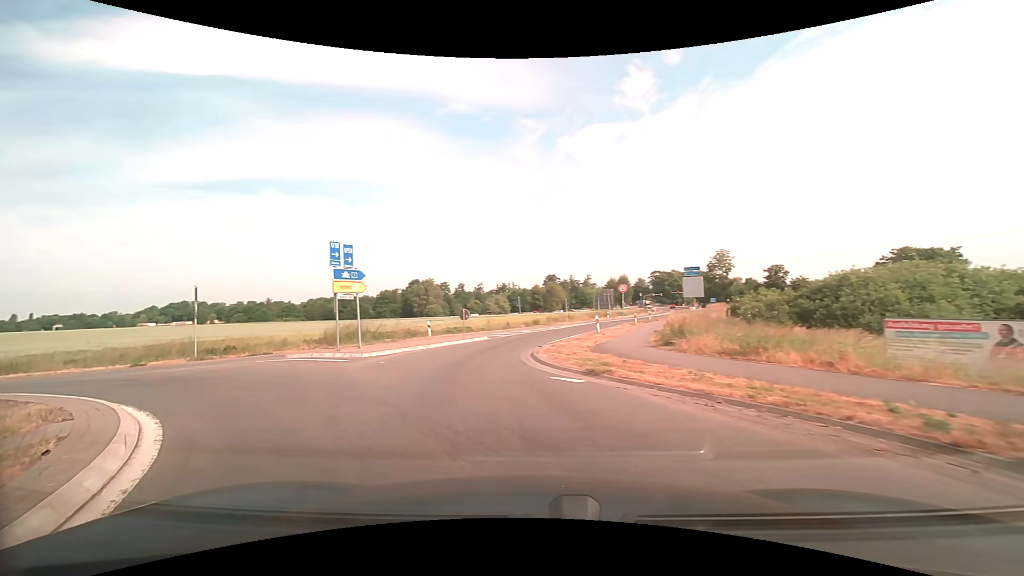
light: Day
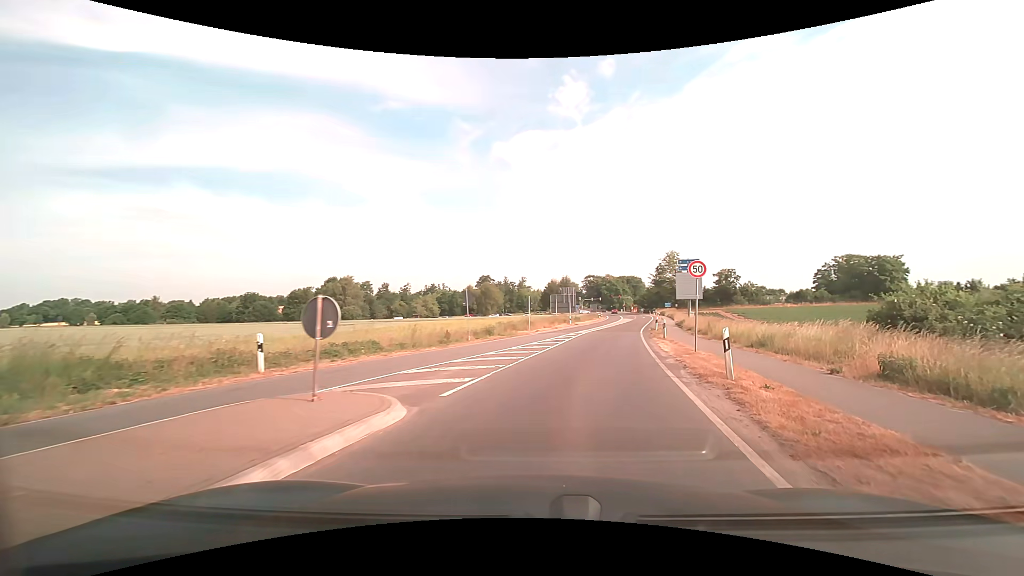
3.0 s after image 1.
(-2.4, +19.2) m; +7°
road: secondary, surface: asphalt
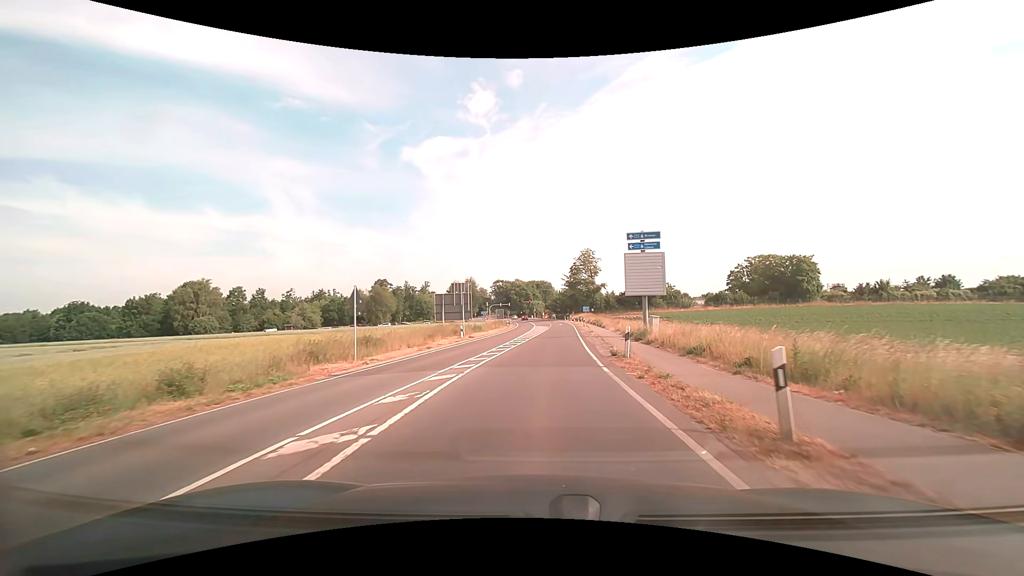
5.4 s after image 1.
(+2.9, +21.8) m; +10°
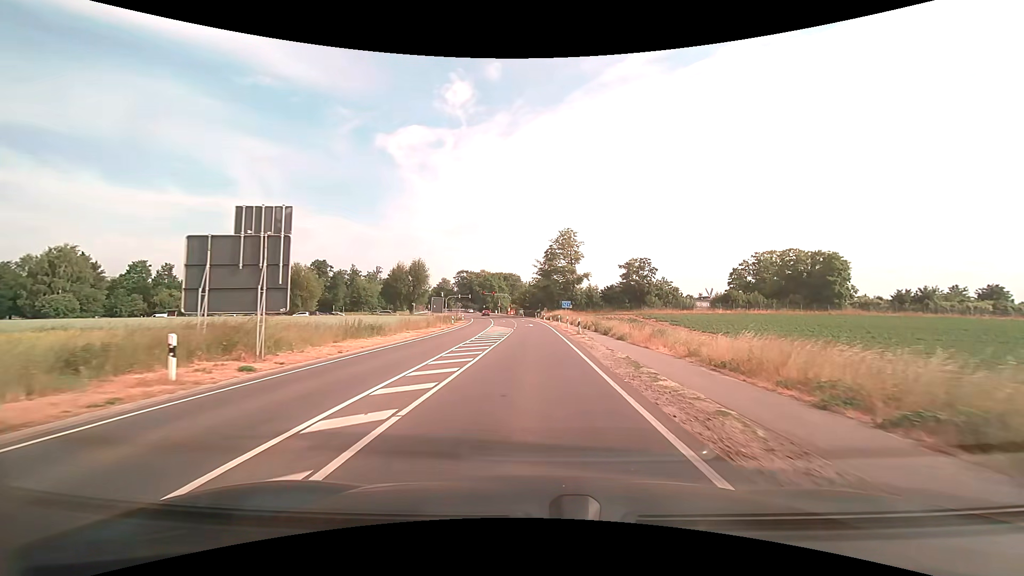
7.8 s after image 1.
(+1.1, +29.2) m; +3°
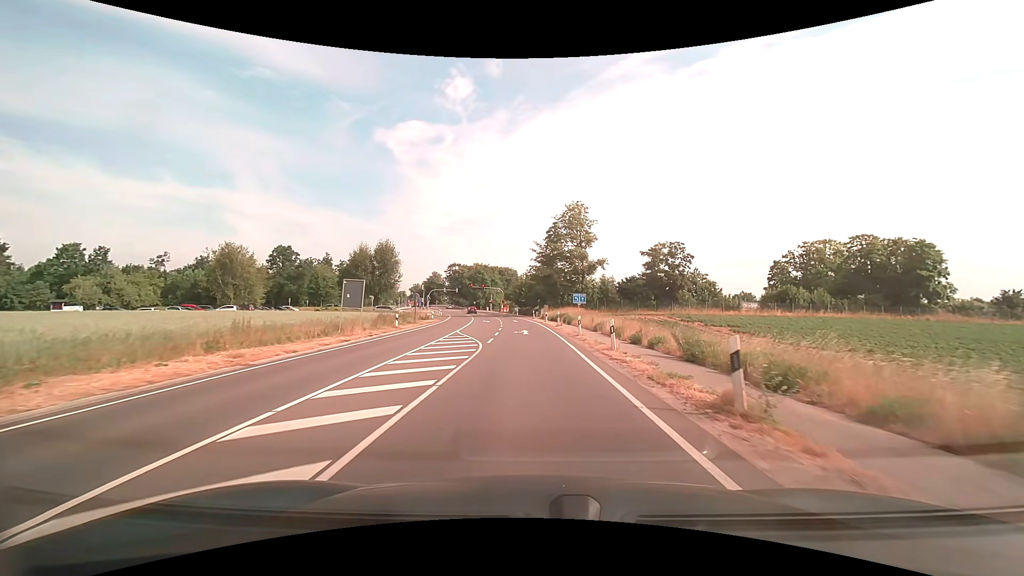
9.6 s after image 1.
(+0.1, +23.6) m; 0°
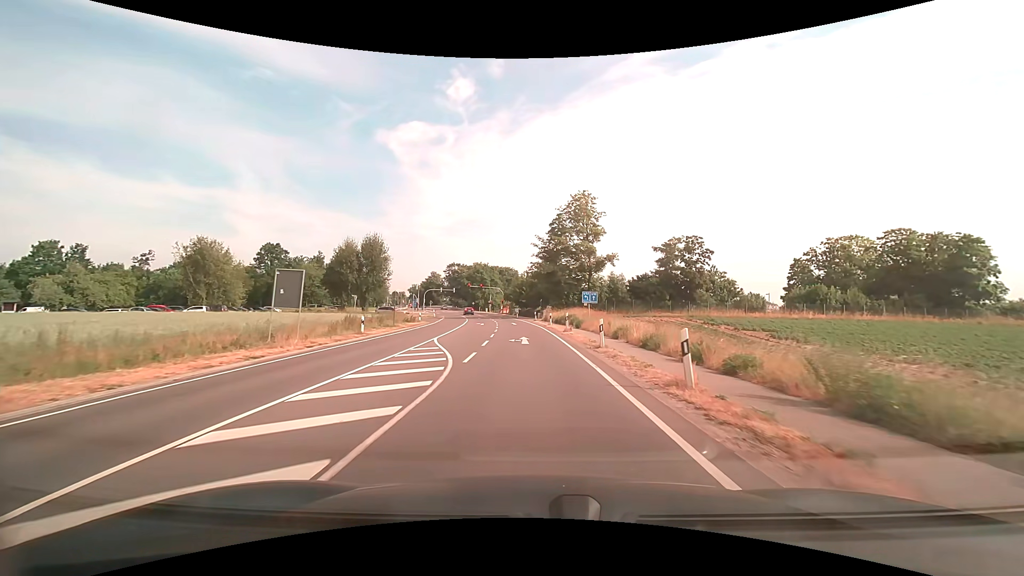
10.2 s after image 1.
(0.0, +7.6) m; 0°
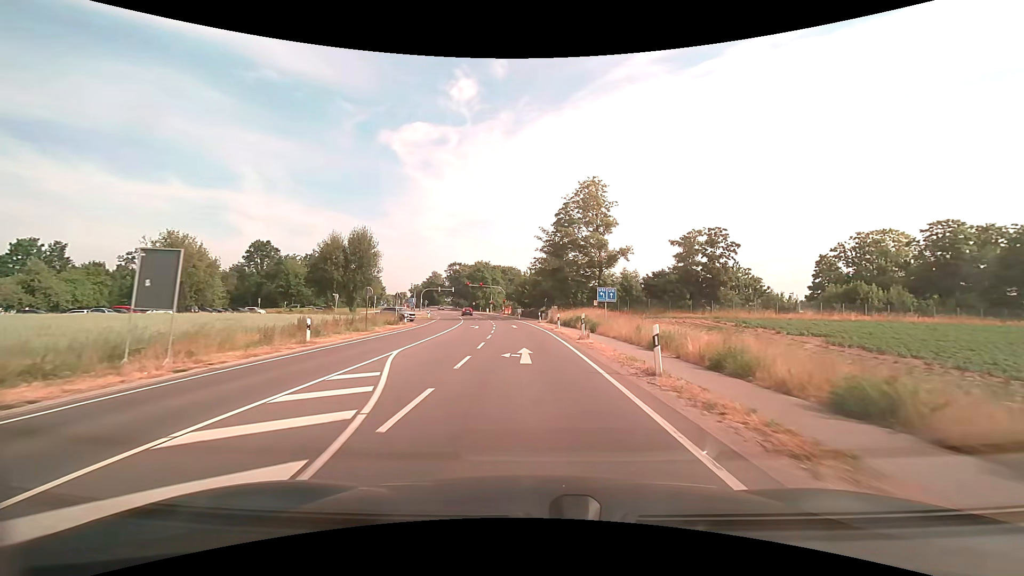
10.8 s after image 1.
(0.0, +7.4) m; 0°
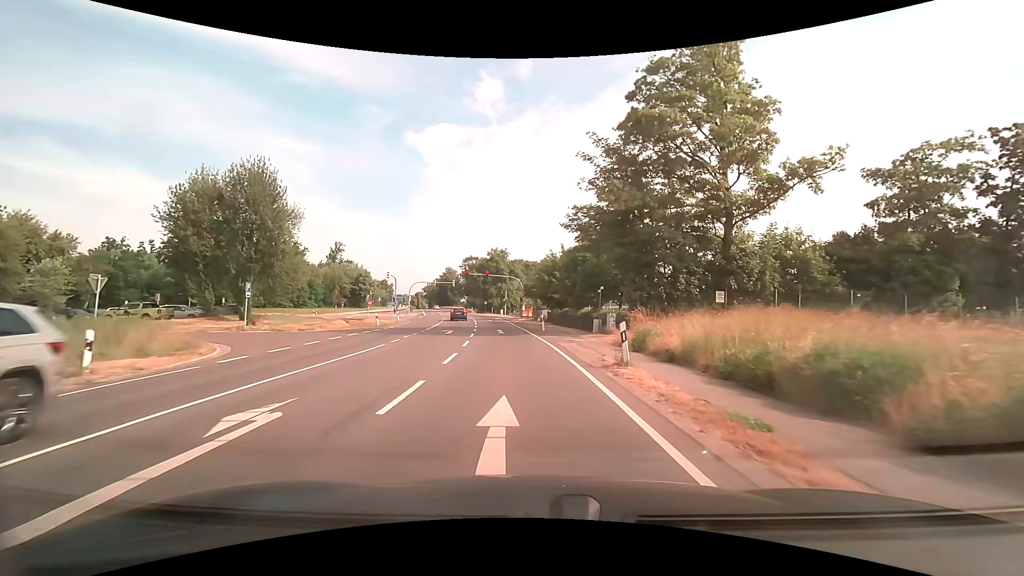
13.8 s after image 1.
(-0.7, +35.0) m; -3°
(0, +10) (-1, +20) (-1, +30) (-3, +40) (-4, +50) (-5, +60) (-7, +70) (-8, +79) (-11, +89) (-13, +99) m
